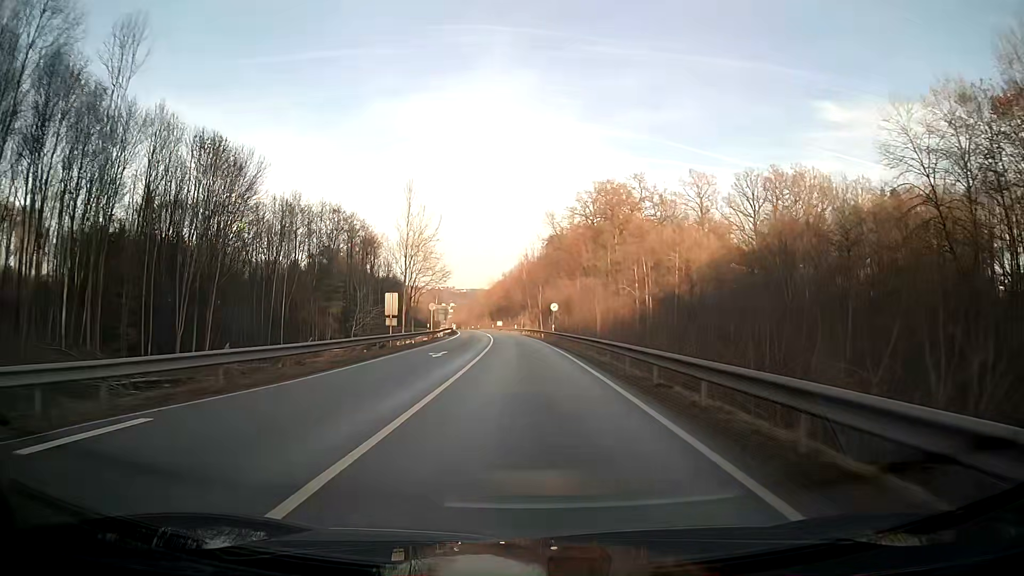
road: primary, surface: asphalt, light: Day
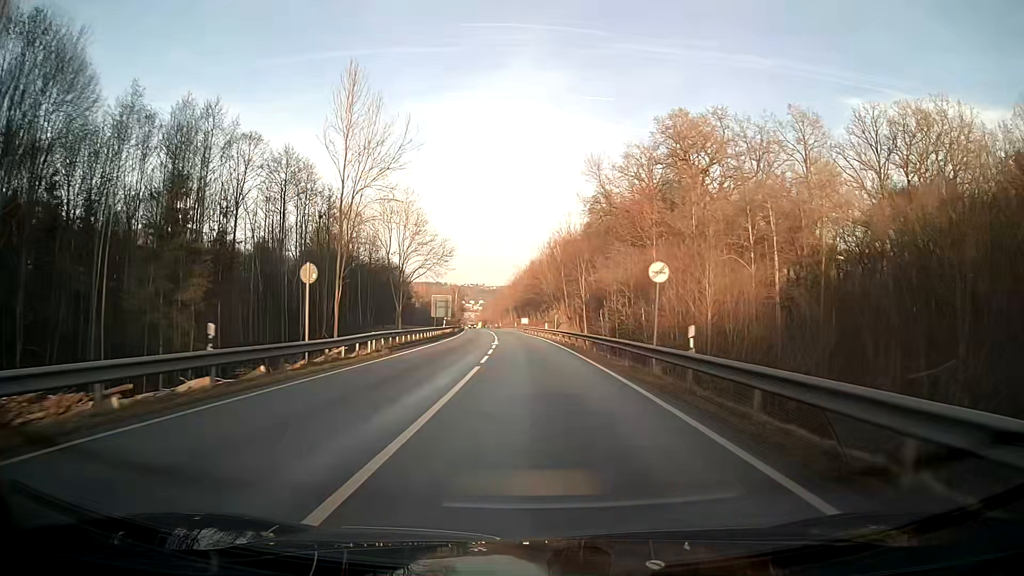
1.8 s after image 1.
(-0.9, +37.7) m; -2°
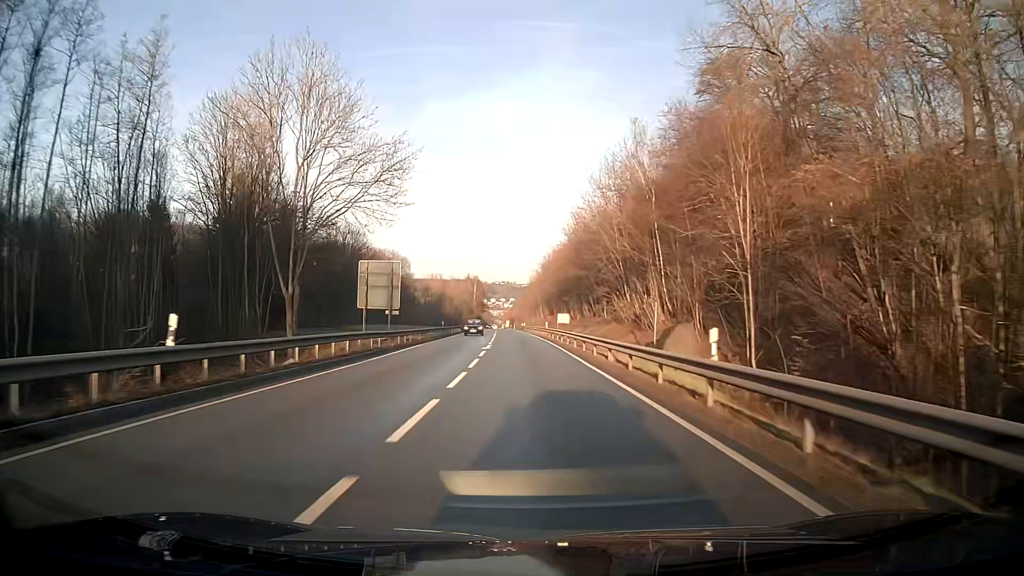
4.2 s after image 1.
(-1.2, +50.2) m; -3°
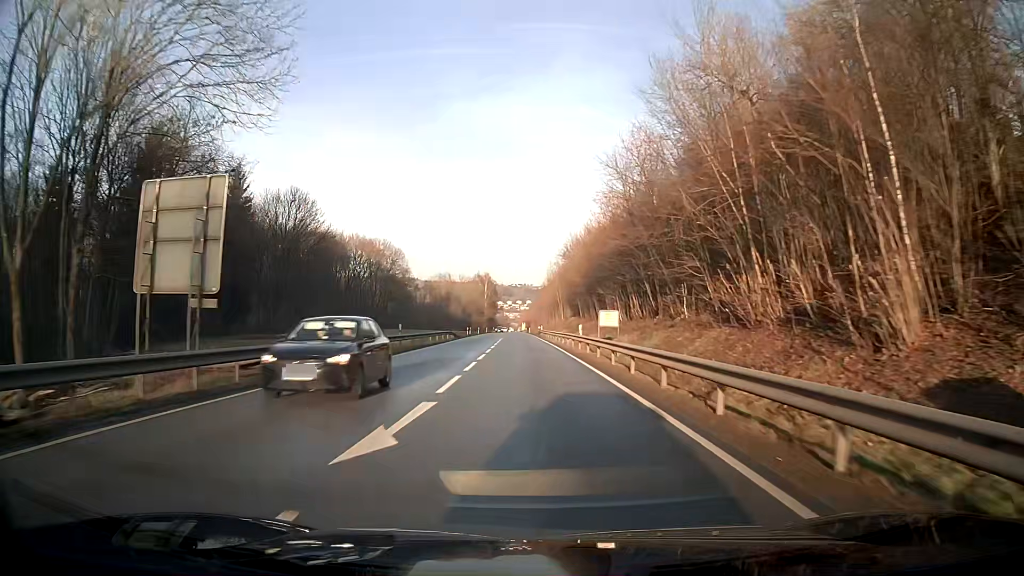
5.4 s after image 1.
(-0.3, +25.1) m; -1°
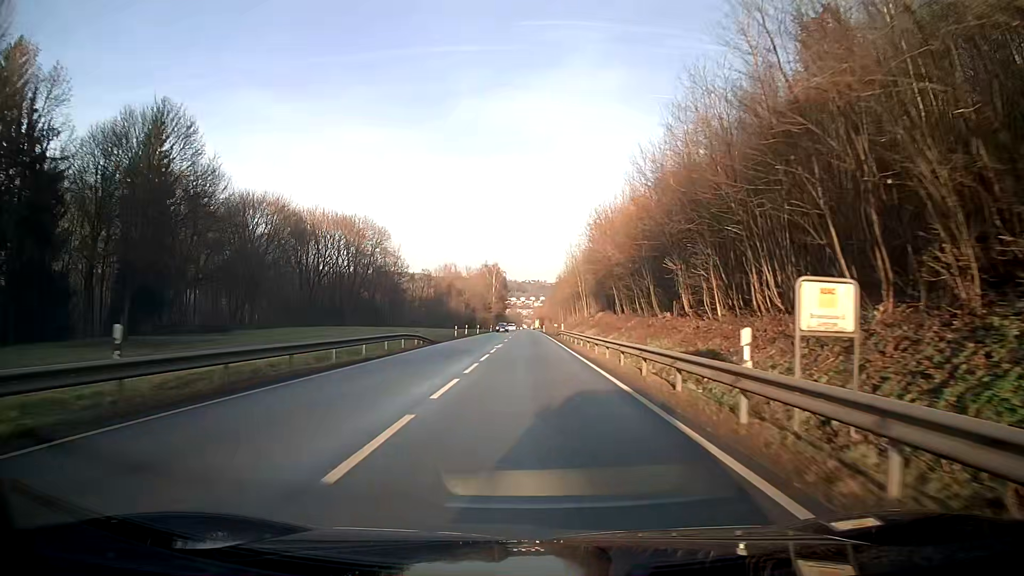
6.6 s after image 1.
(-0.2, +25.1) m; -1°
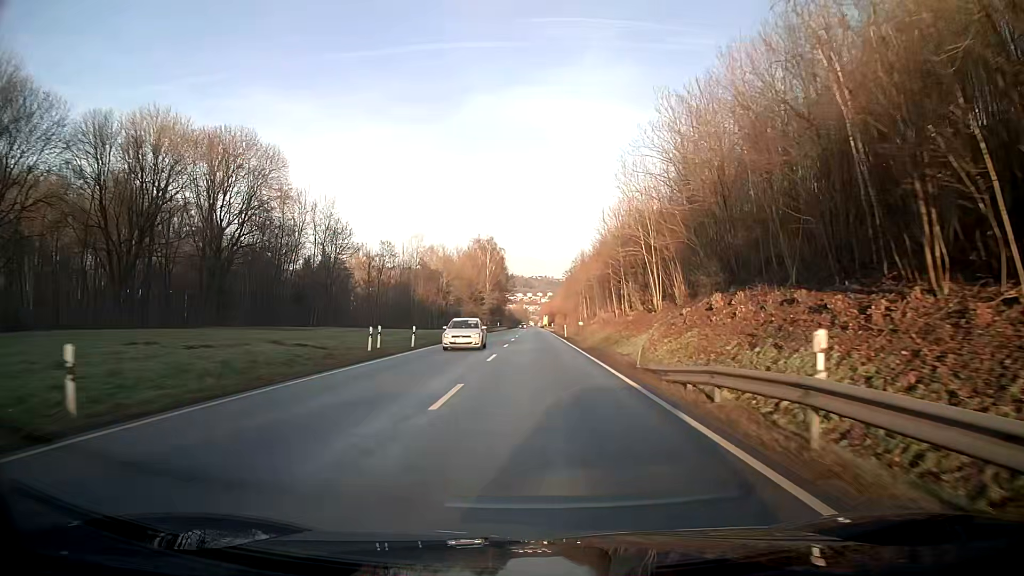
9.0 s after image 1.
(-0.4, +50.3) m; -1°
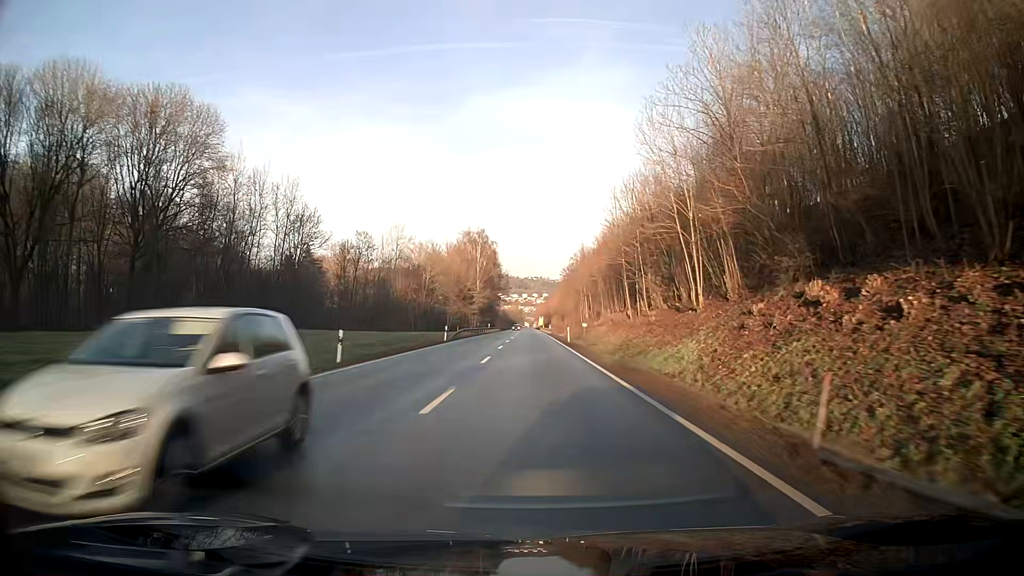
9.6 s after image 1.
(0.0, +12.5) m; 0°
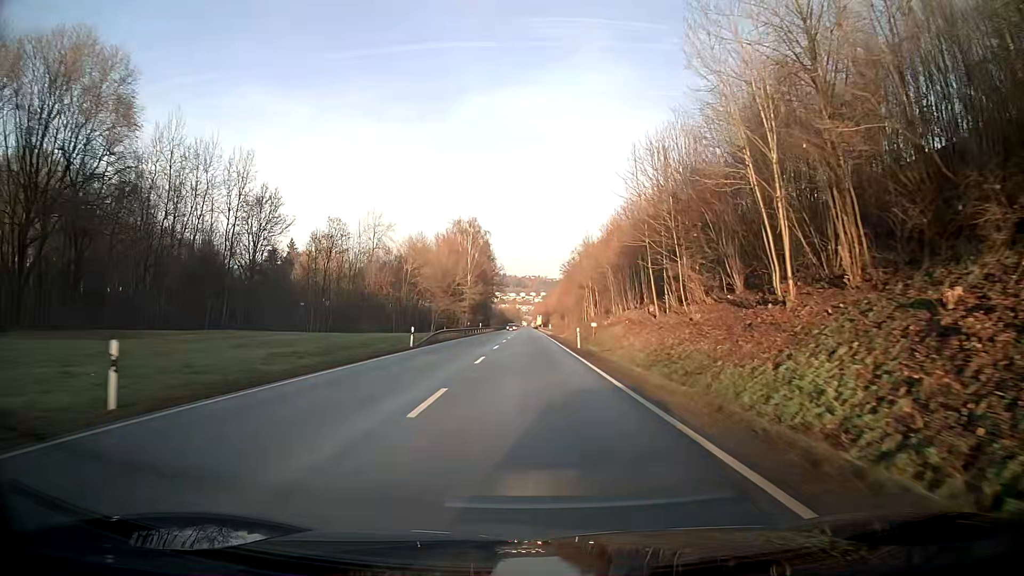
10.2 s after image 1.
(0.0, +12.5) m; 0°
